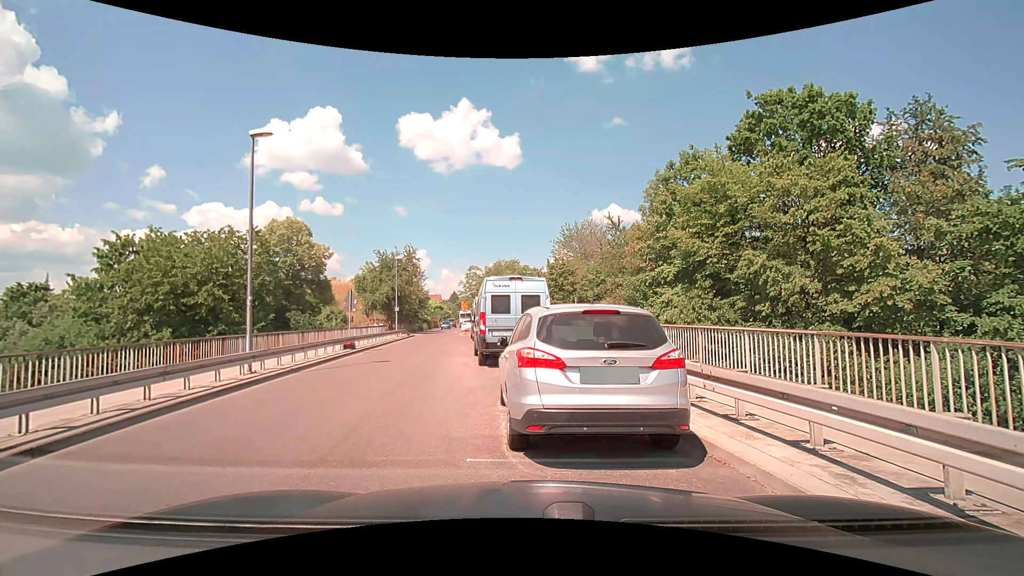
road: residential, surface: asphalt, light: Day
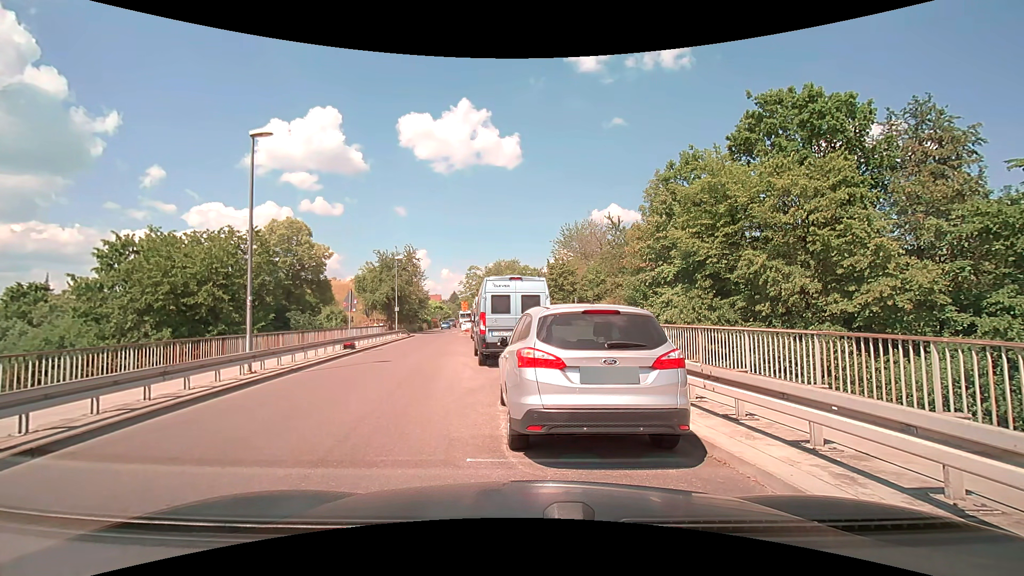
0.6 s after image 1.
(0.0, 0.0) m; 0°
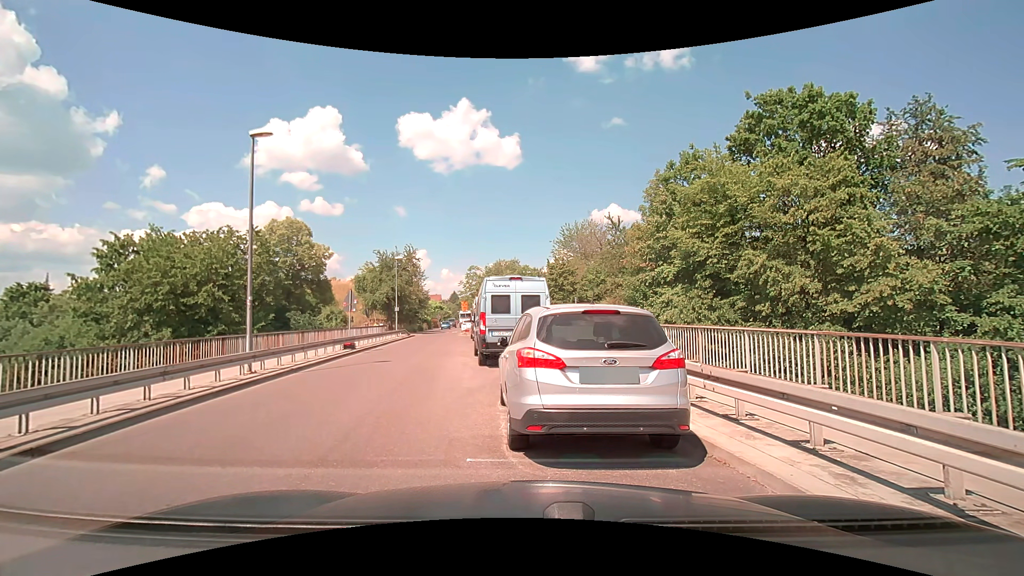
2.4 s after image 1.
(0.0, 0.0) m; 0°
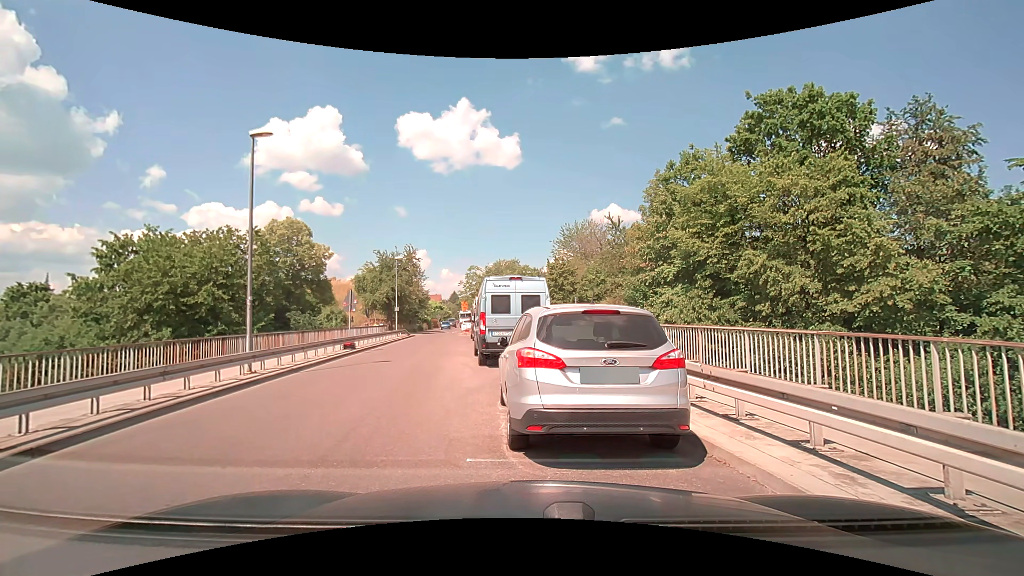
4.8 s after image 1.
(0.0, 0.0) m; 0°
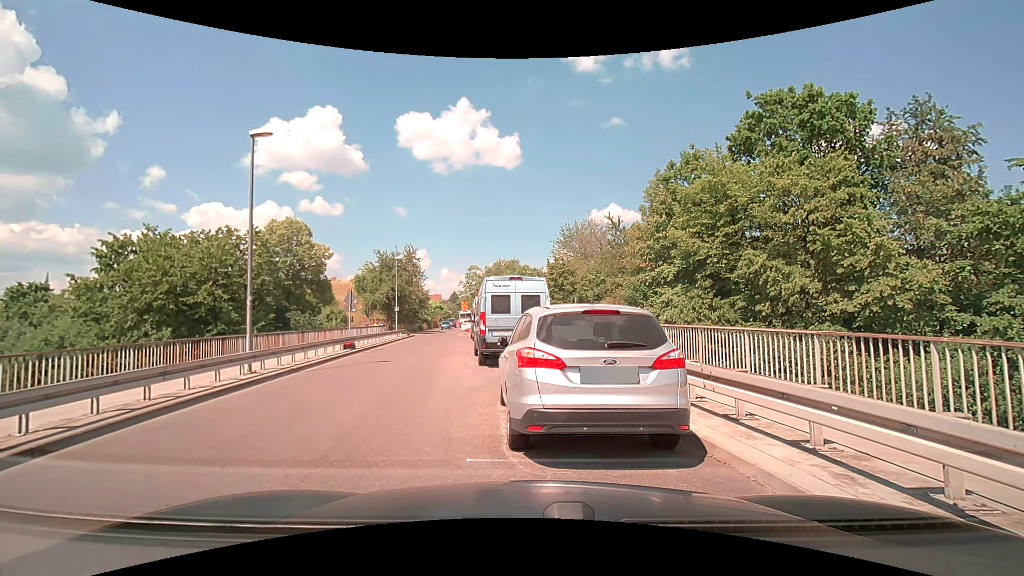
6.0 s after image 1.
(0.0, 0.0) m; 0°
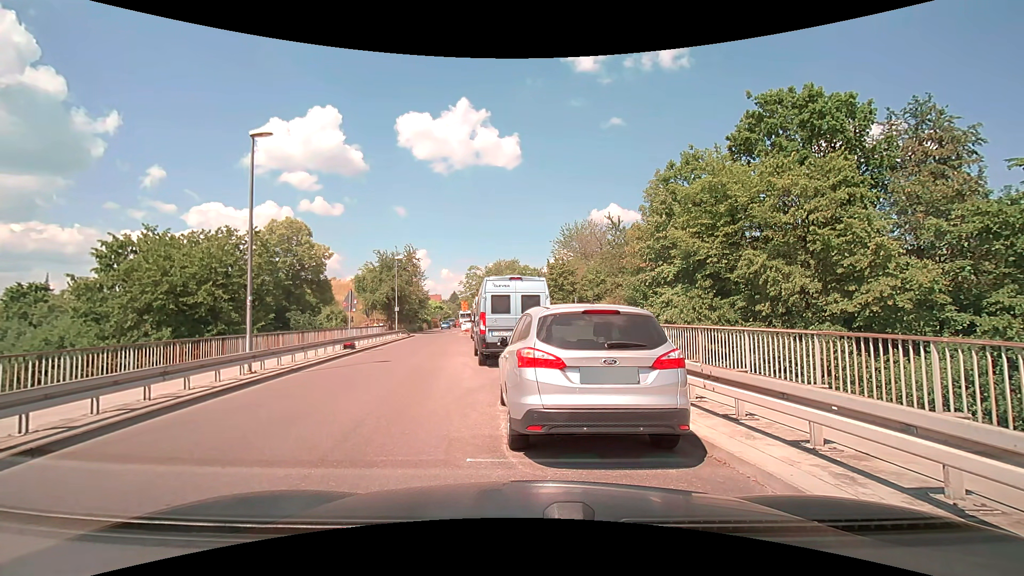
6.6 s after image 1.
(0.0, 0.0) m; 0°
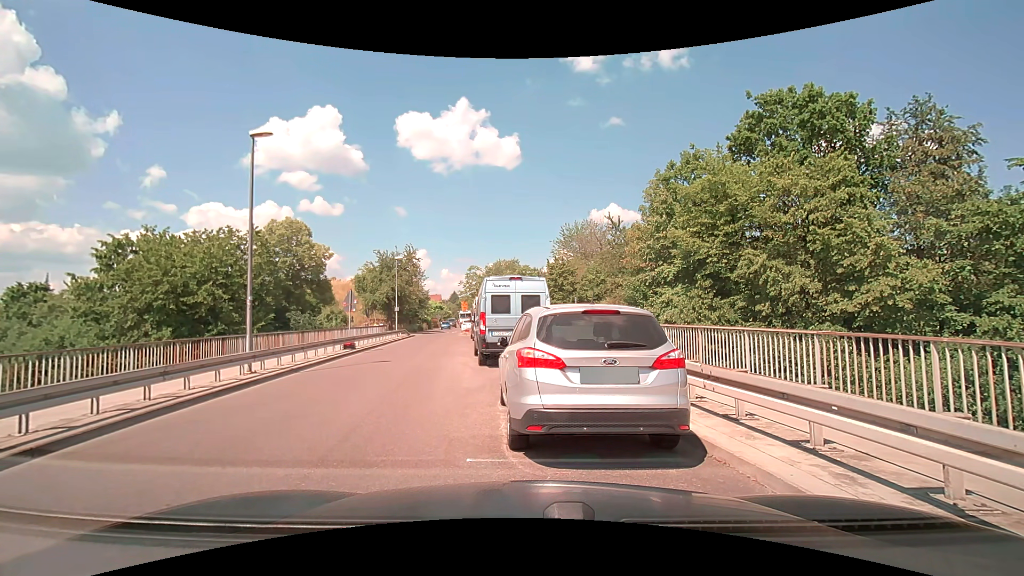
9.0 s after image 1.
(0.0, 0.0) m; 0°
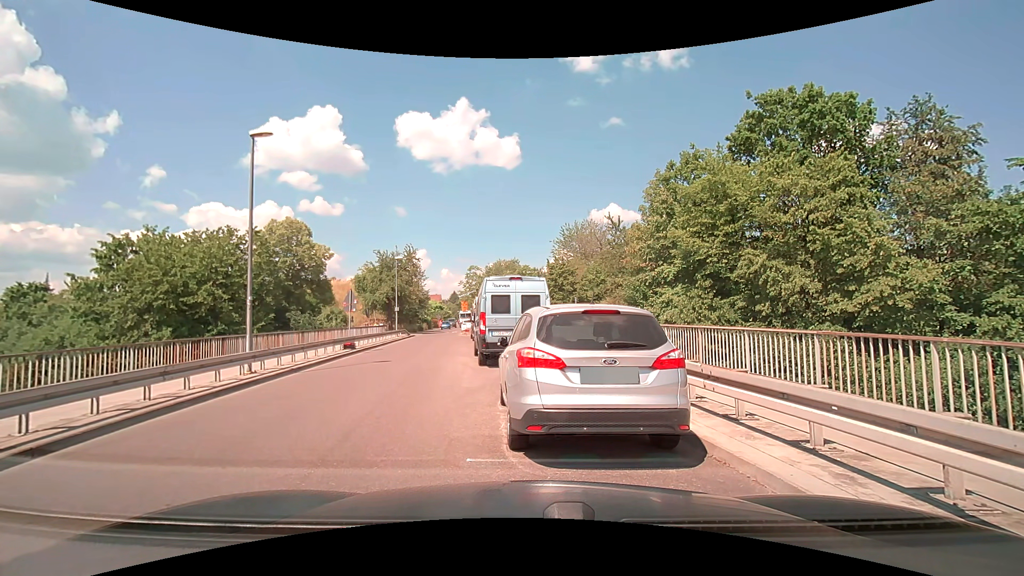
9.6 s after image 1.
(0.0, 0.0) m; 0°
